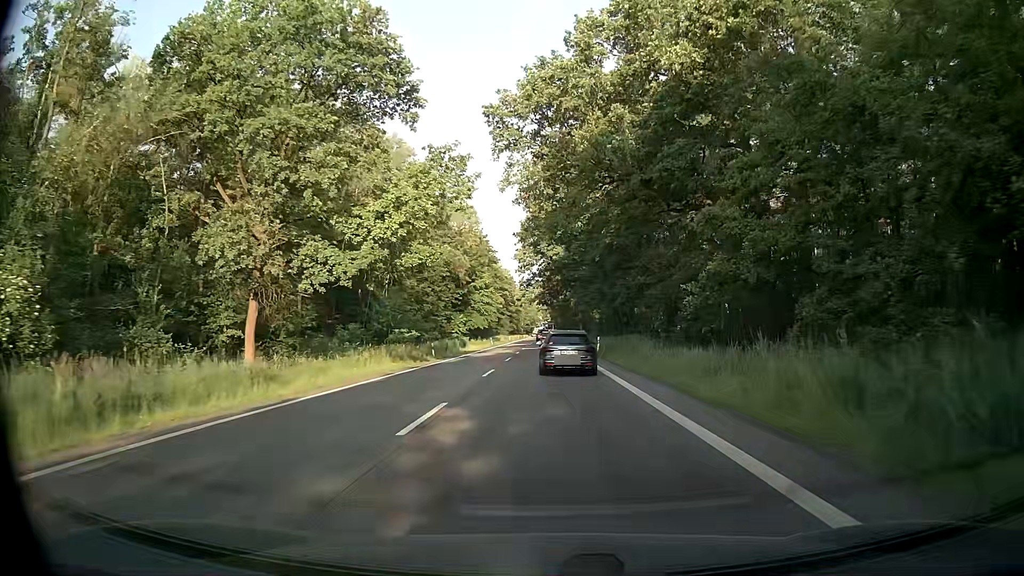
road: secondary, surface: asphalt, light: Day
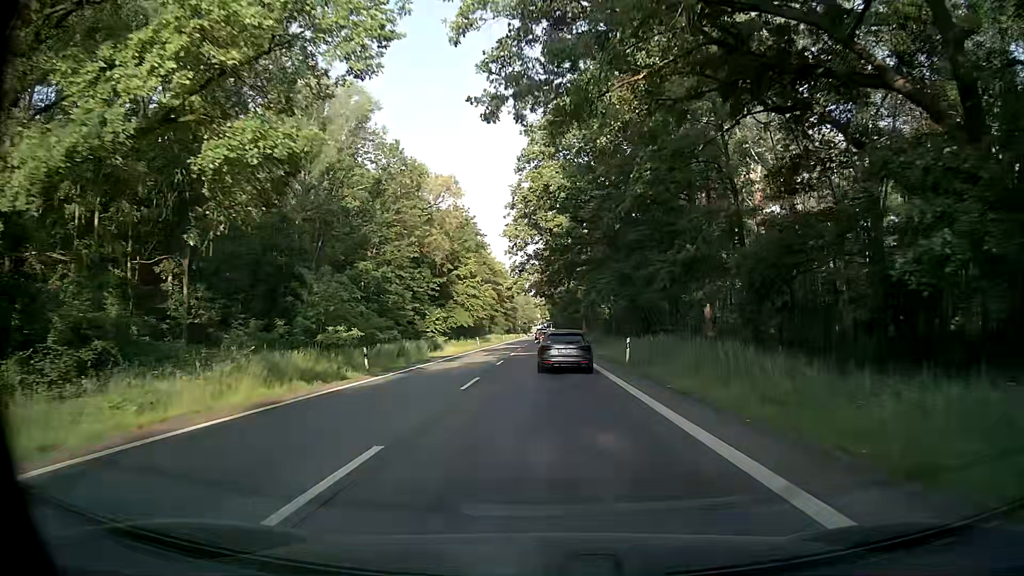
(-0.1, +17.3) m; -1°
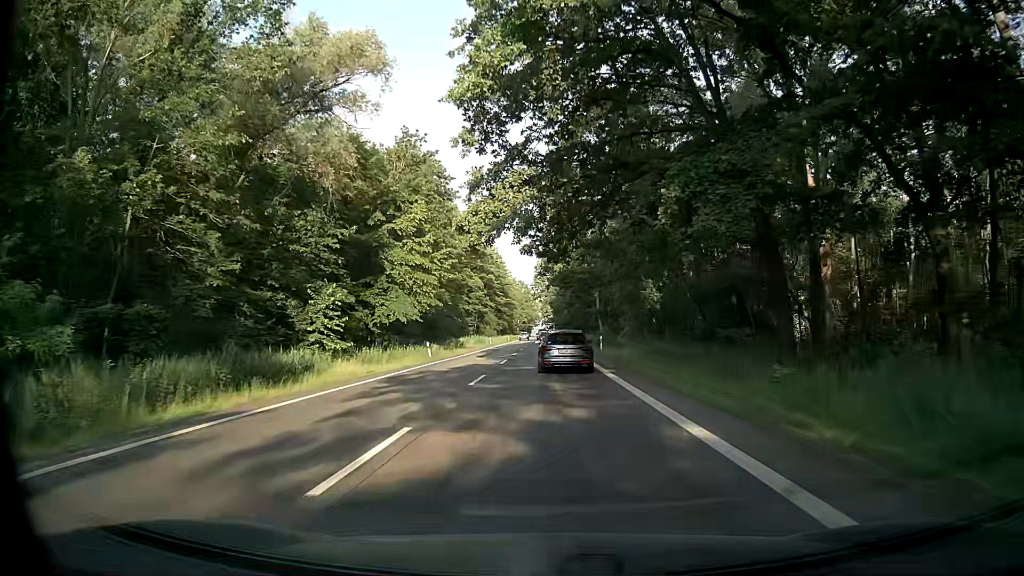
(+0.2, +35.0) m; 0°
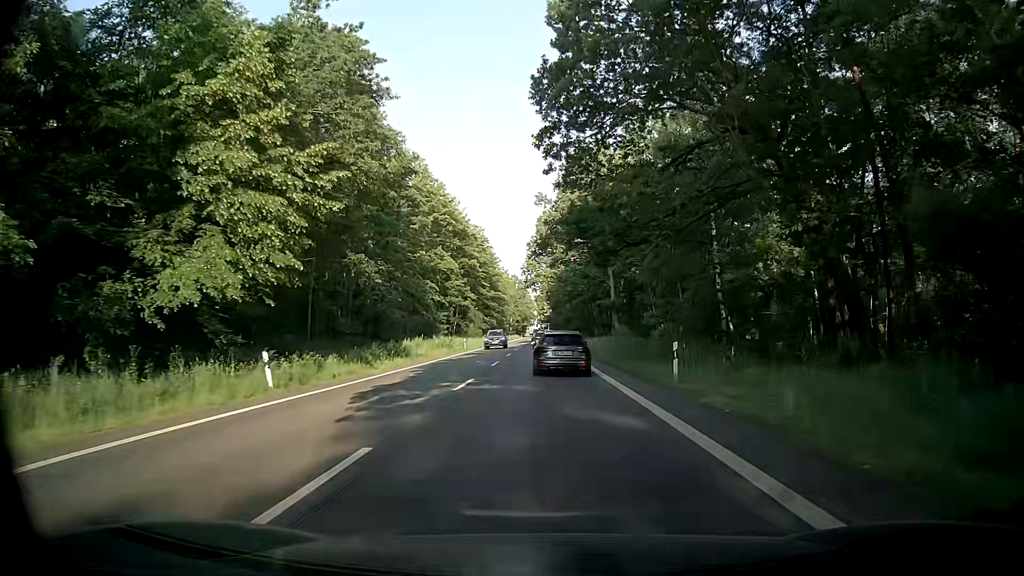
(+0.1, +26.2) m; -1°
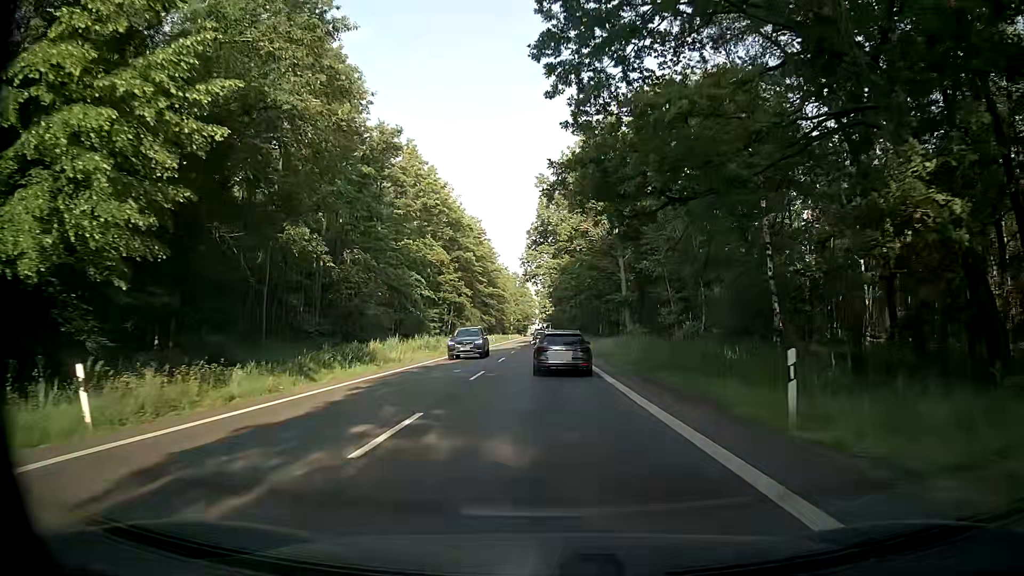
(+0.2, +8.7) m; +1°
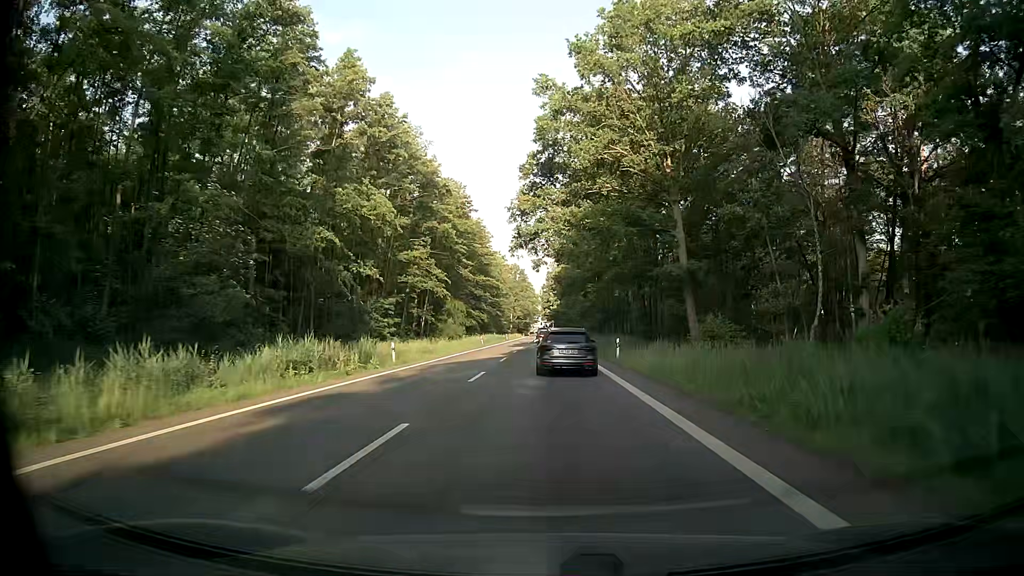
(-0.1, +25.9) m; 0°
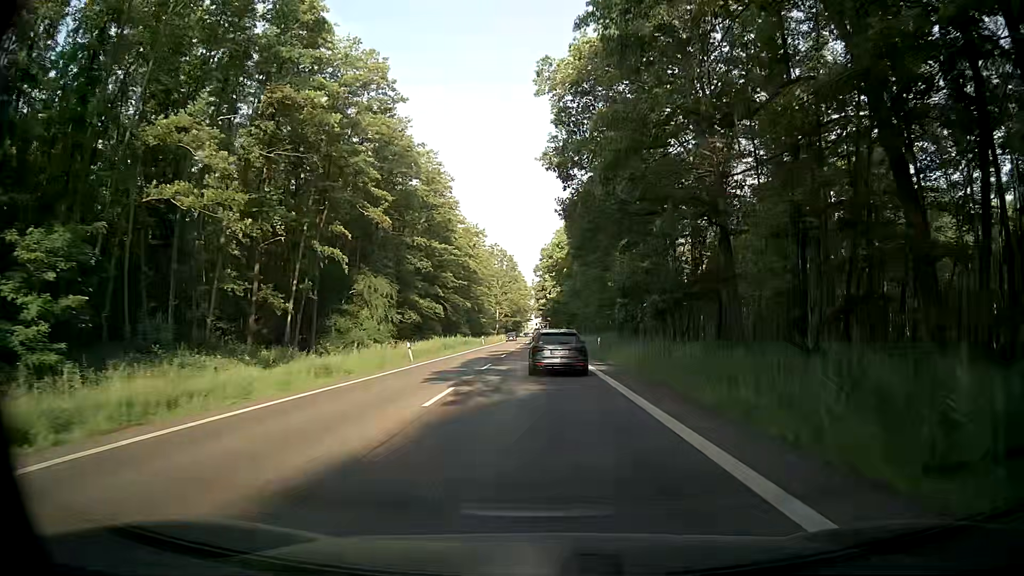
(0.0, +42.1) m; 0°
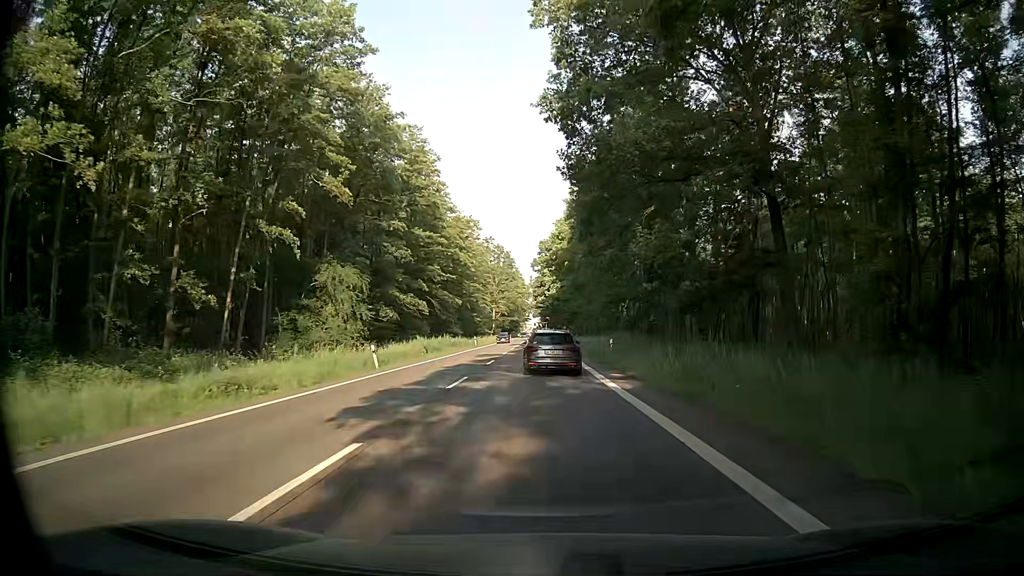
(0.0, +8.3) m; 0°
(0, +10) (0, +20) (0, +30) (0, +40) (-1, +50) (-1, +60) (-1, +70) (-1, +80) (-1, +90) (-1, +100) m
